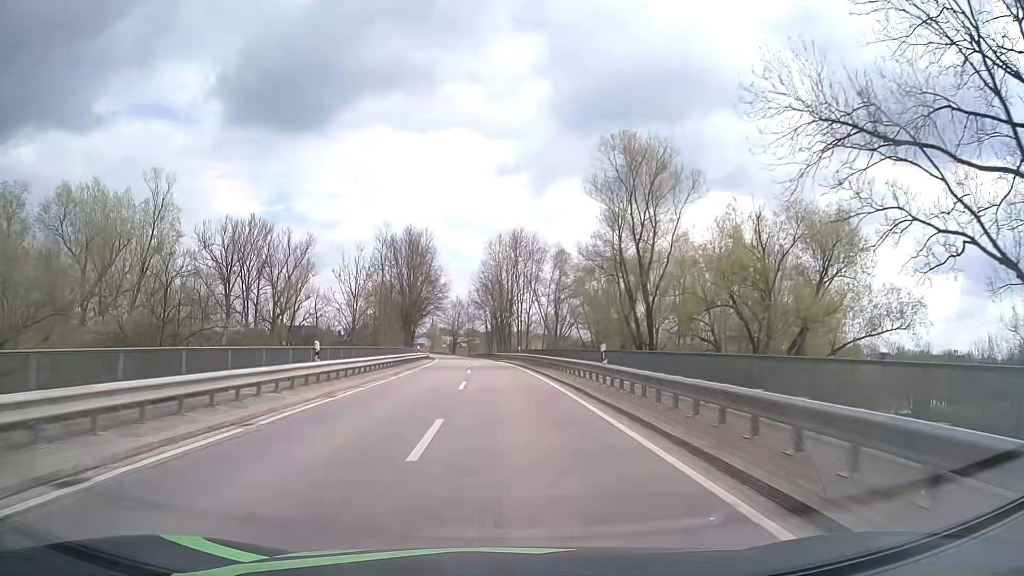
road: tertiary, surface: asphalt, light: Day
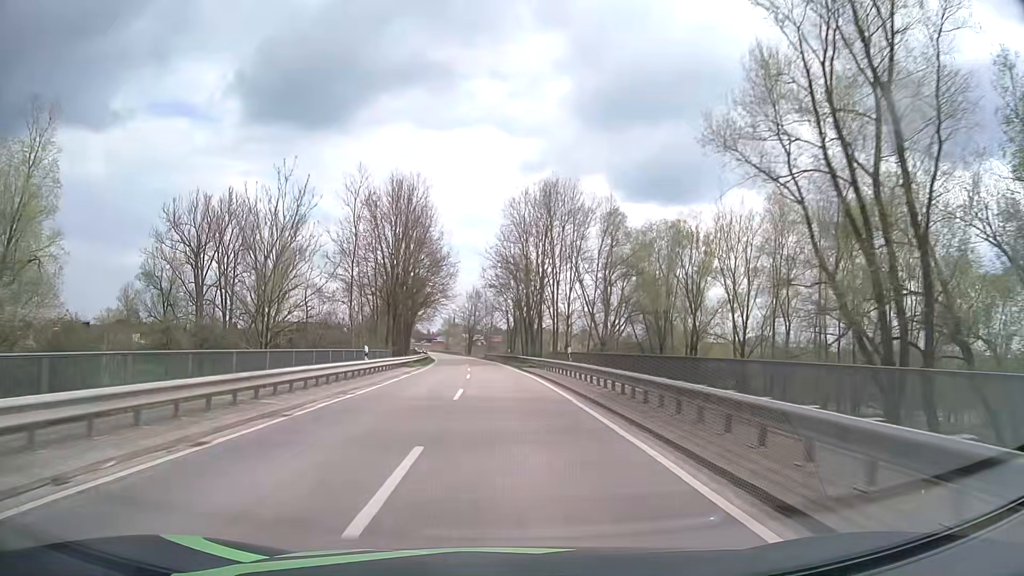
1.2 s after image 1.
(-0.5, +27.1) m; -2°
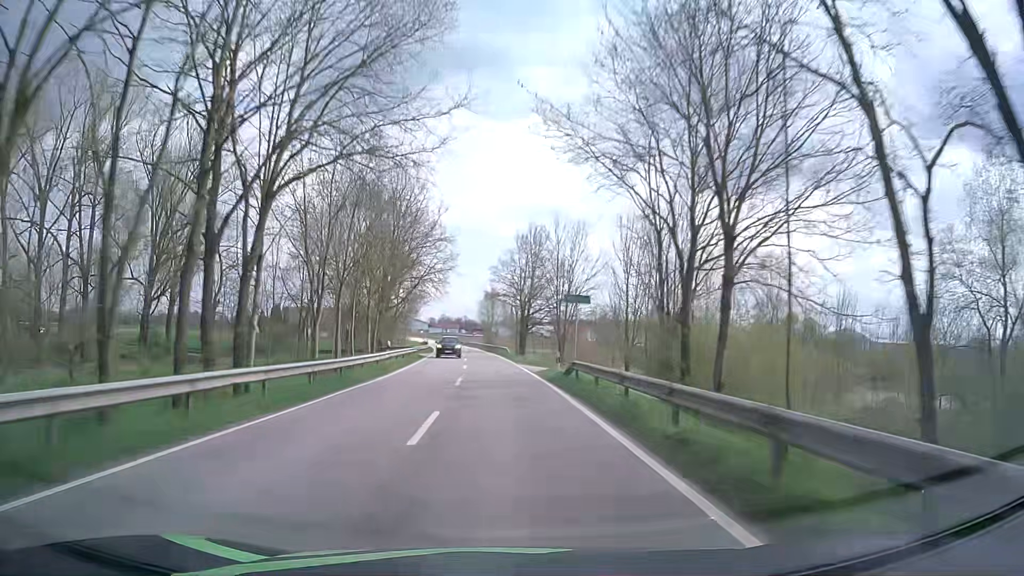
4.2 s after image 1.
(-3.0, +68.2) m; -5°
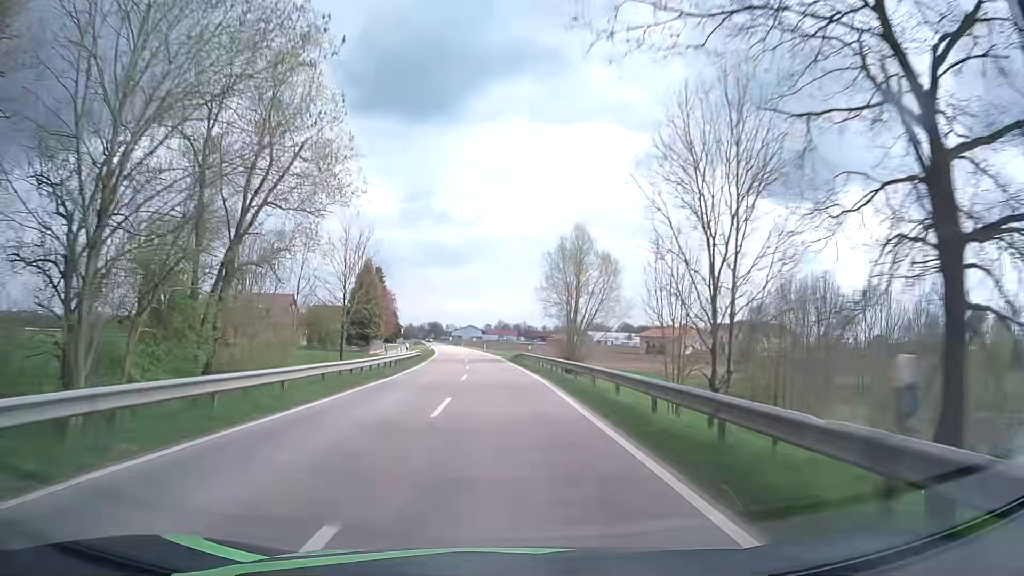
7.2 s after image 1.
(-3.1, +68.8) m; -5°
